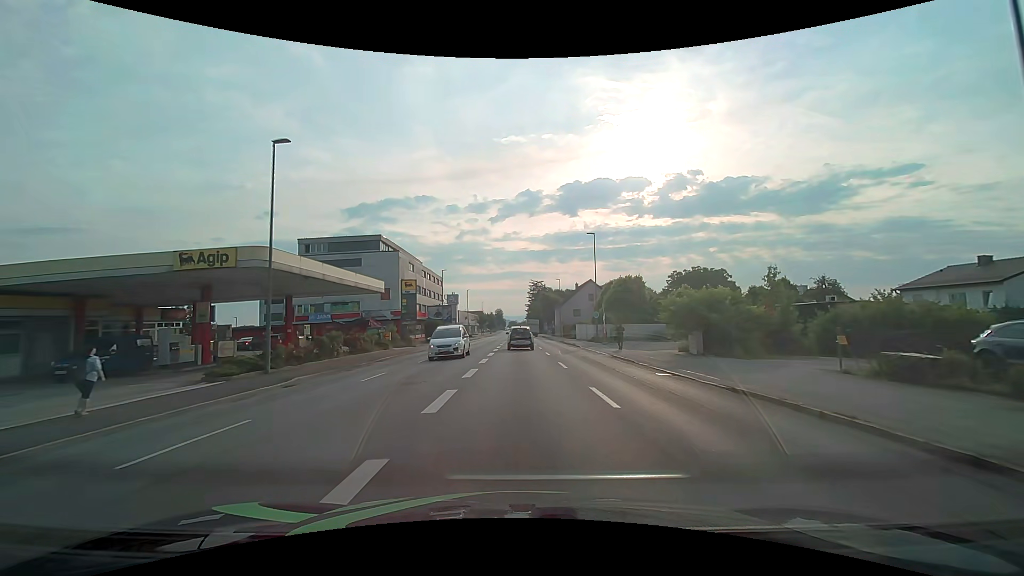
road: tertiary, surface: asphalt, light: Day
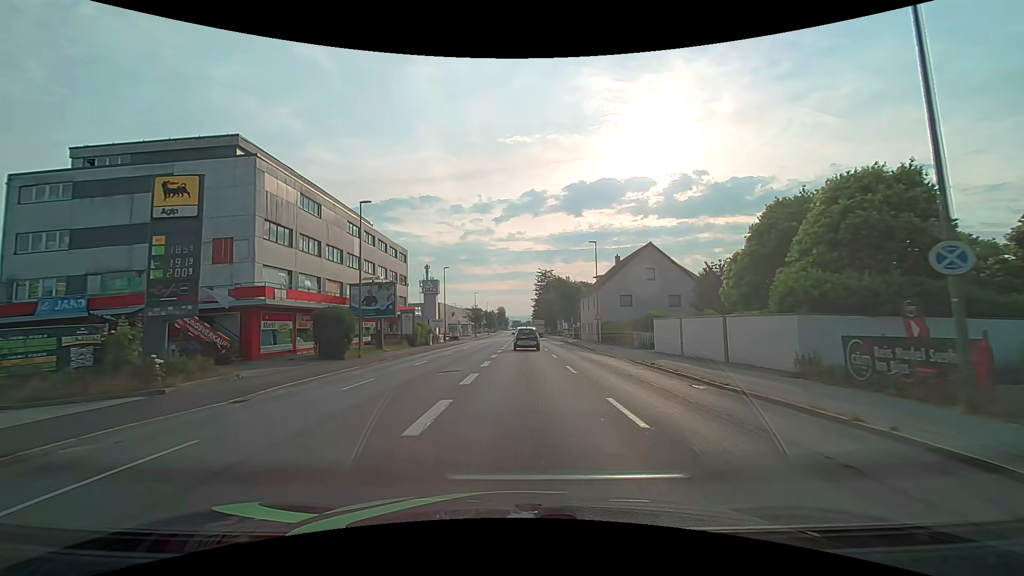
(0.0, +37.9) m; 0°
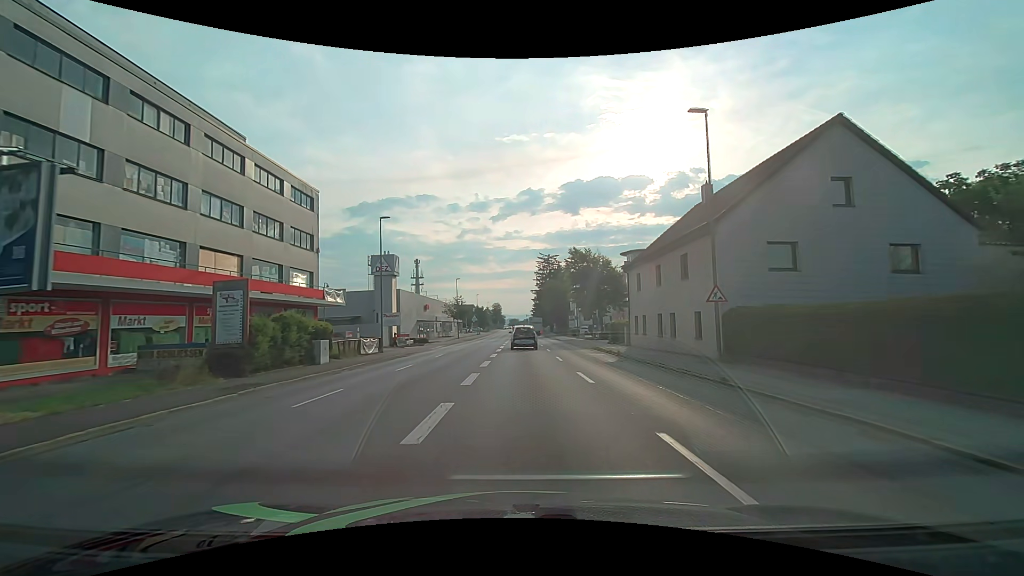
(+0.1, +30.4) m; 0°
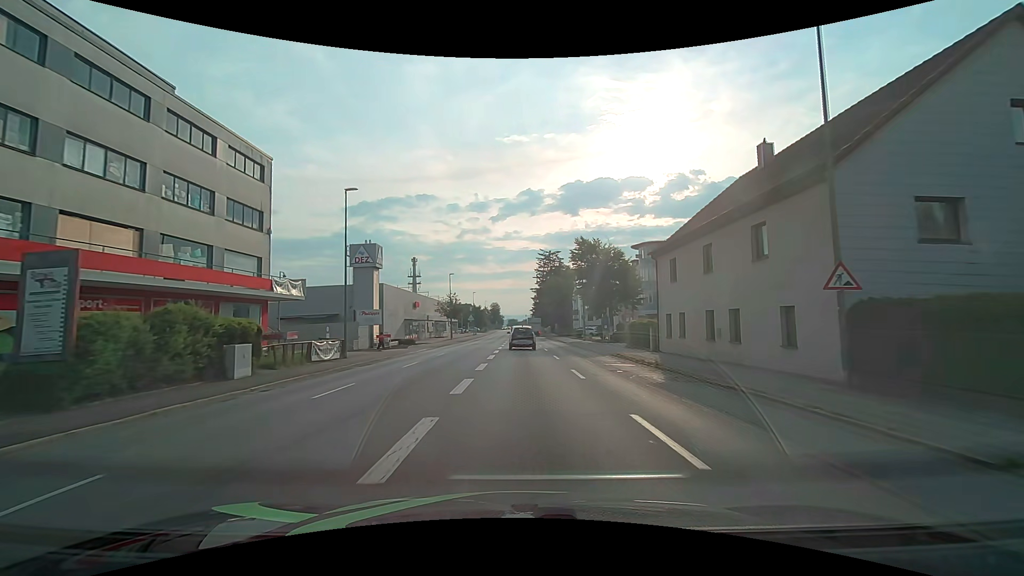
(0.0, +7.6) m; +1°
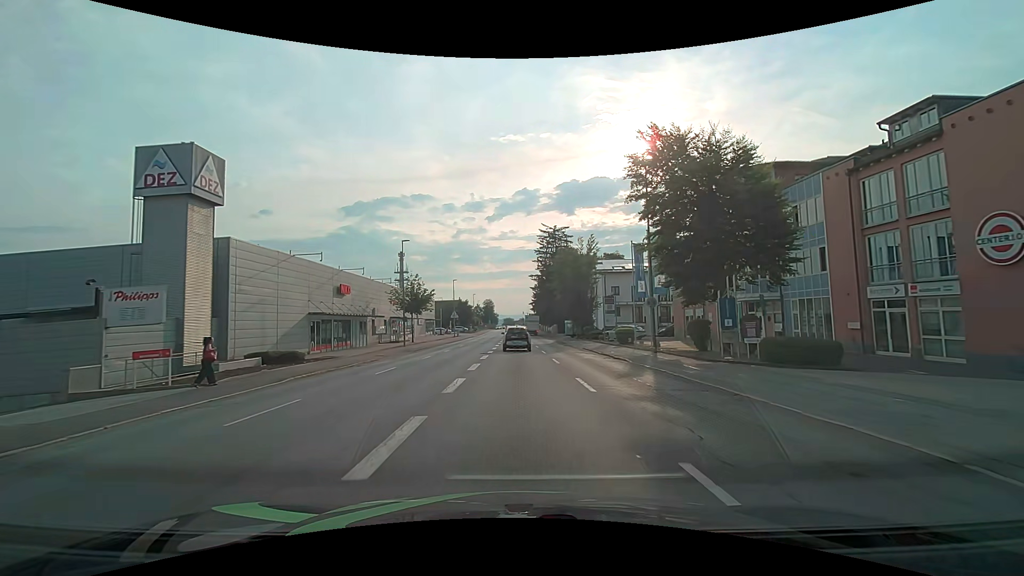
(+0.1, +30.0) m; 0°
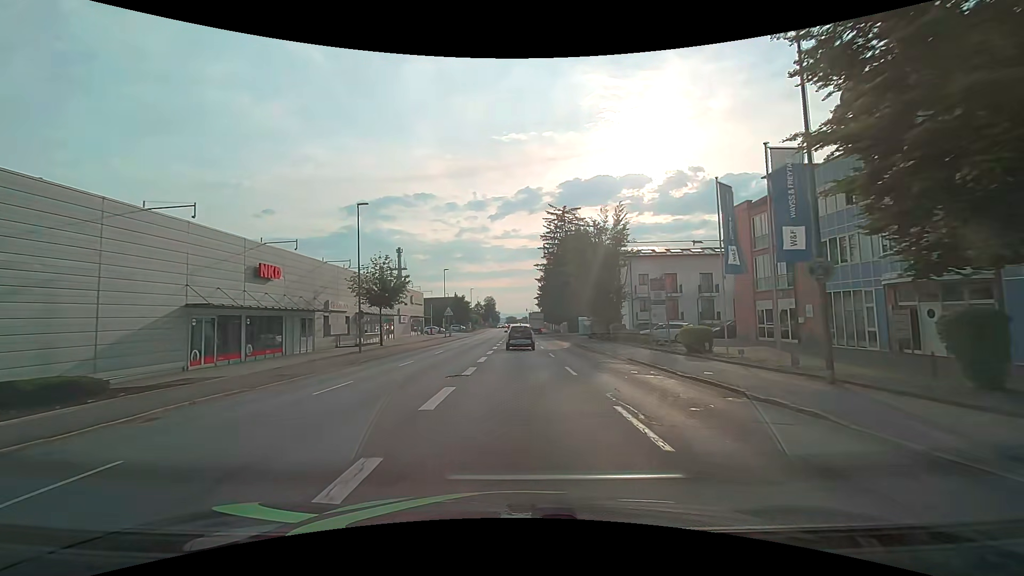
(0.0, +14.3) m; 0°
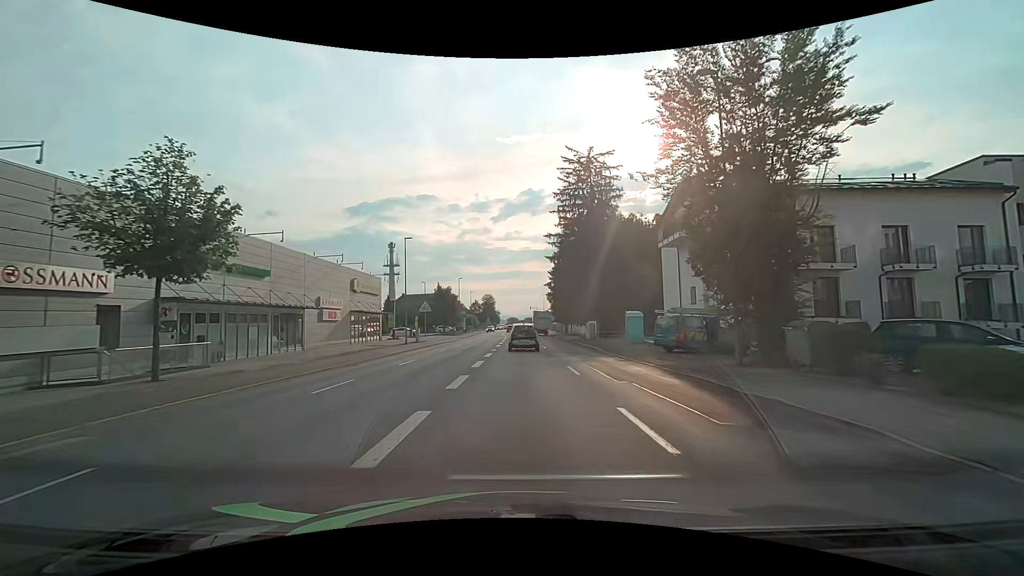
(-0.1, +27.2) m; 0°
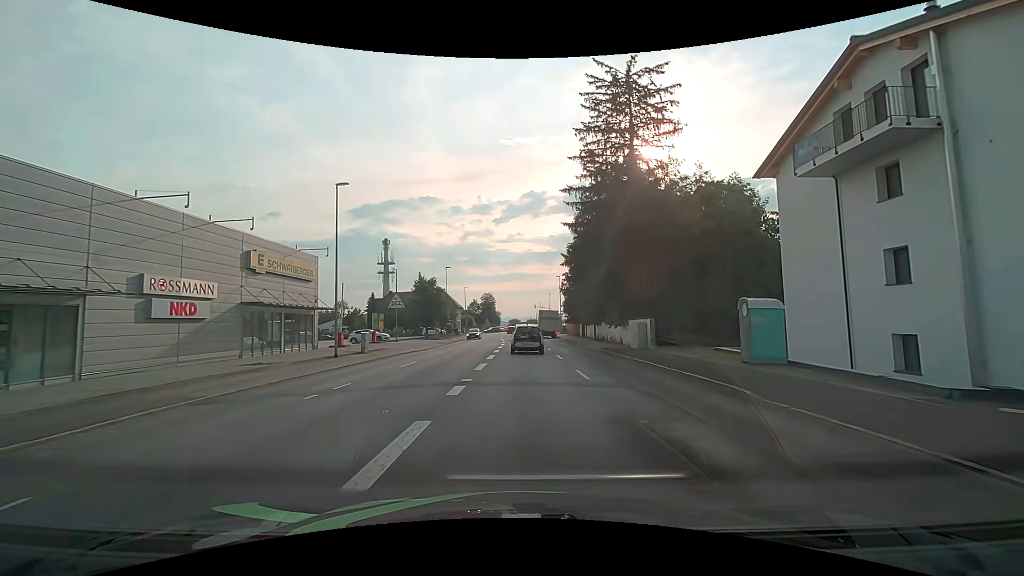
(-0.1, +18.7) m; 0°
